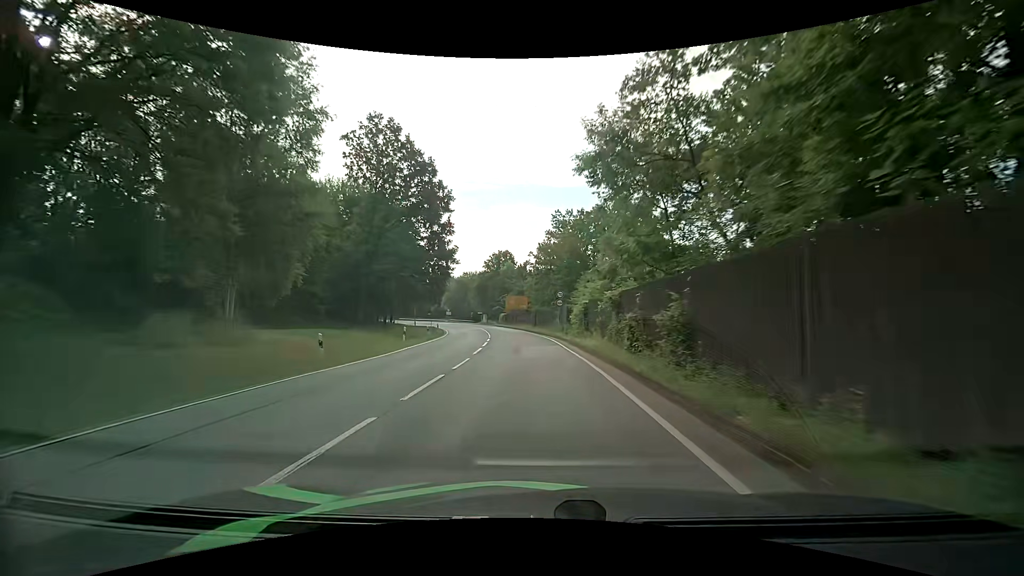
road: primary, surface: asphalt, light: Day
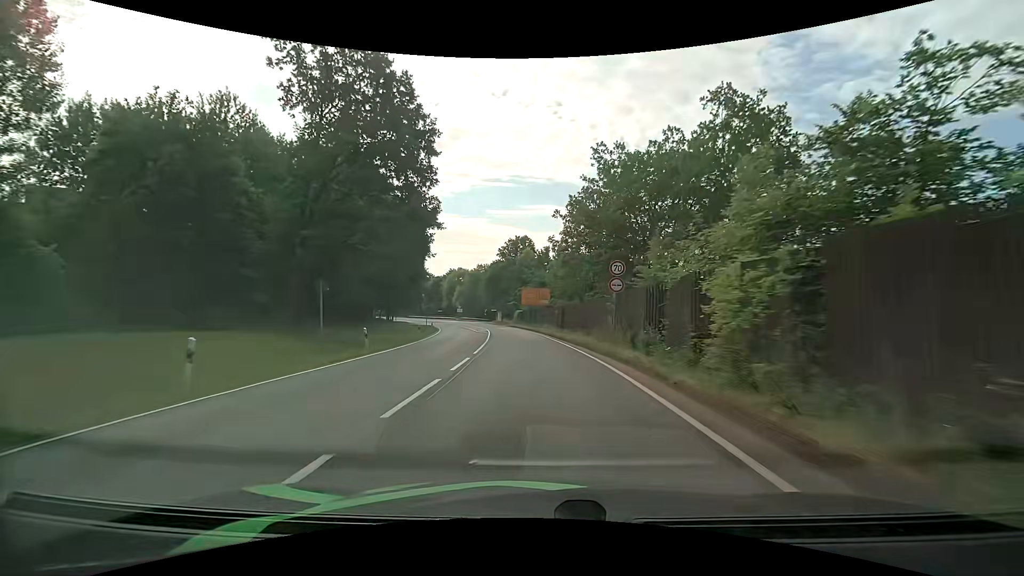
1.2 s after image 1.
(-0.3, +19.6) m; -2°
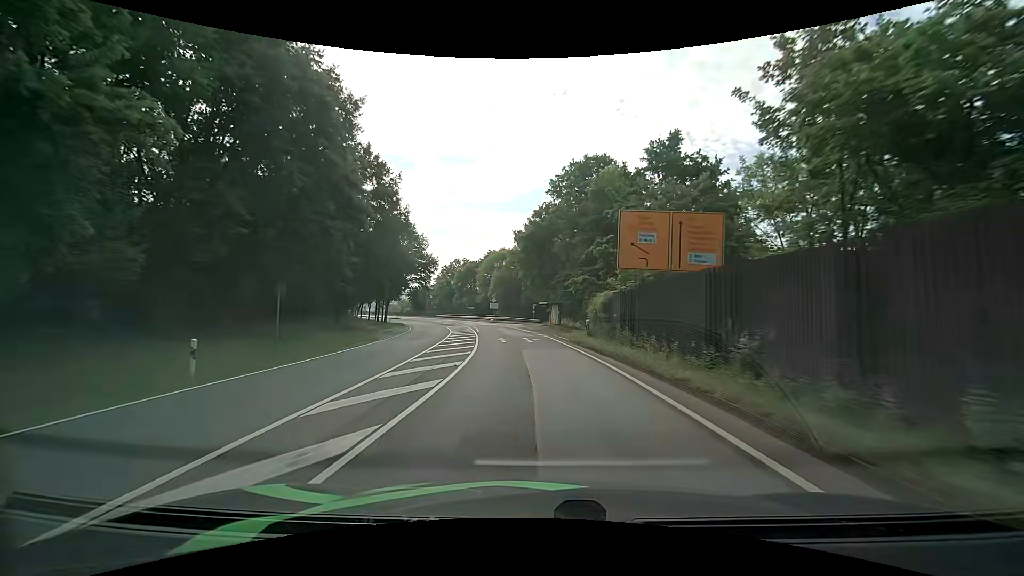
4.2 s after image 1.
(-3.3, +50.5) m; -7°
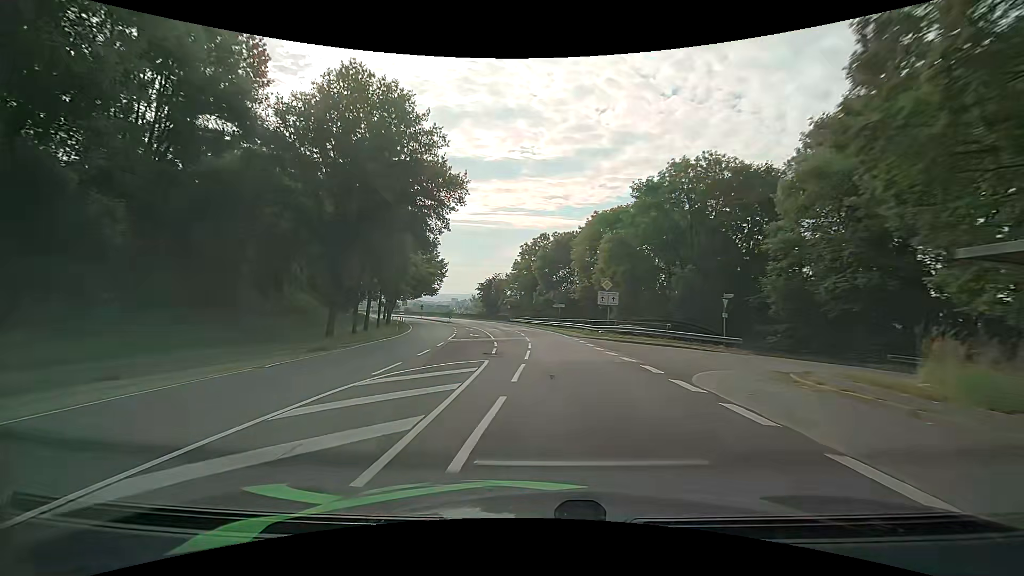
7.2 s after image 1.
(-5.5, +51.1) m; -13°
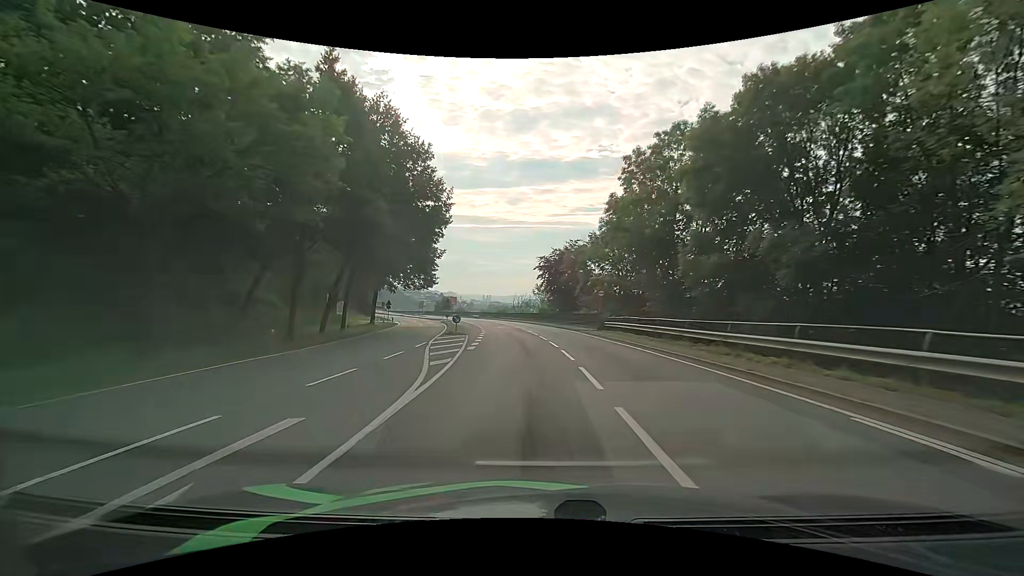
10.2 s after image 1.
(-3.3, +51.9) m; -9°
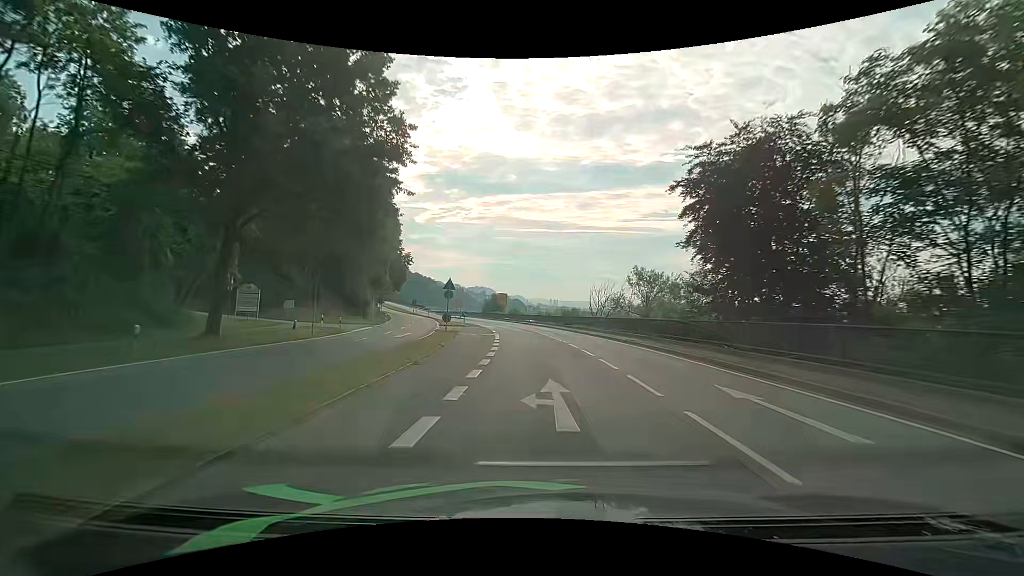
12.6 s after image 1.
(-3.1, +41.6) m; -7°
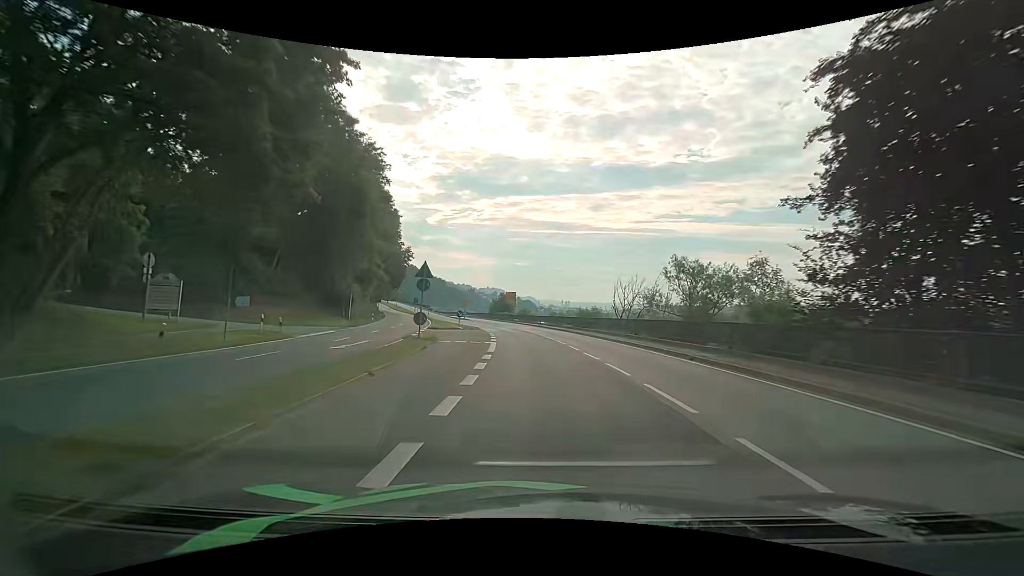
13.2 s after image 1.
(-0.2, +10.3) m; -2°
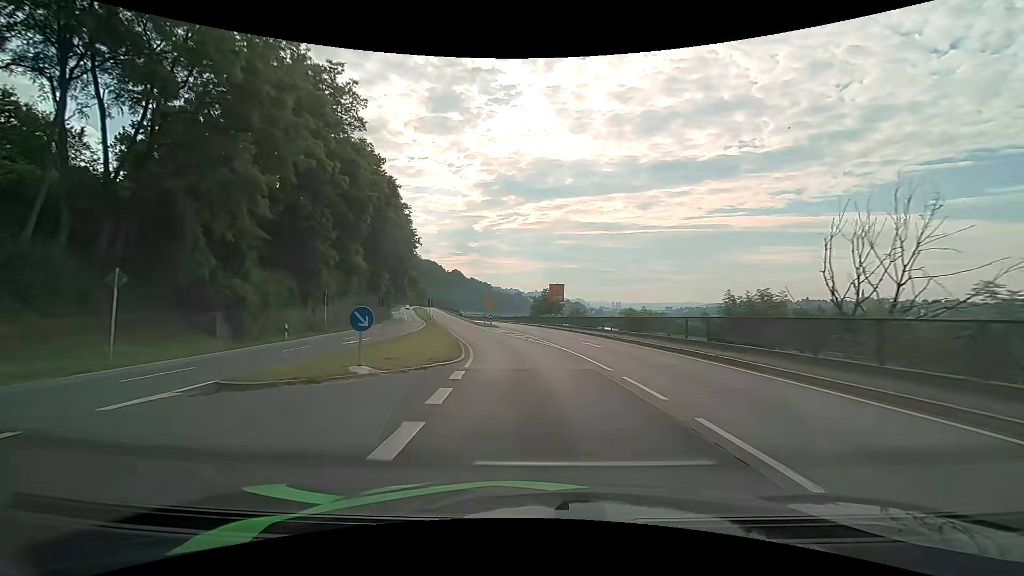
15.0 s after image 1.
(-1.1, +30.5) m; -5°
(0, +10) (-1, +20) (-2, +30) (-4, +40) (-6, +50) (-8, +59) (-11, +69) (-13, +79) (-15, +88) (-18, +98) m
